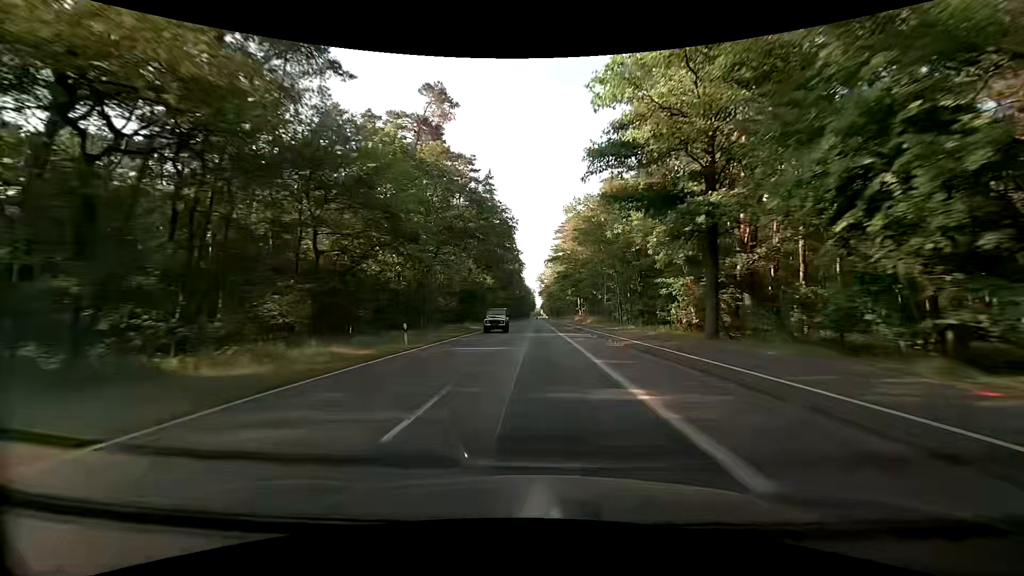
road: secondary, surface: asphalt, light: Day
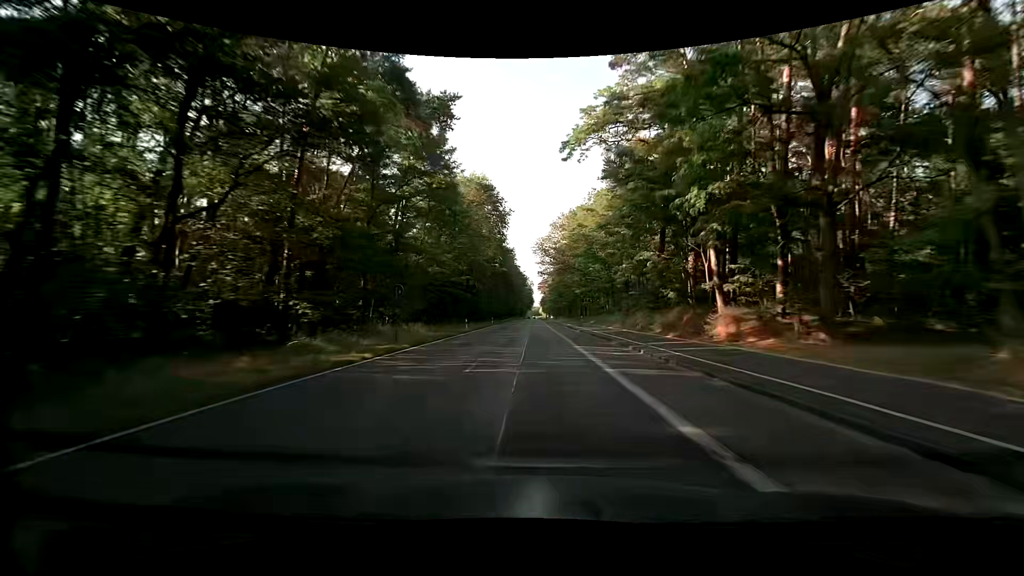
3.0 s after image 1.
(+0.2, +78.9) m; 0°
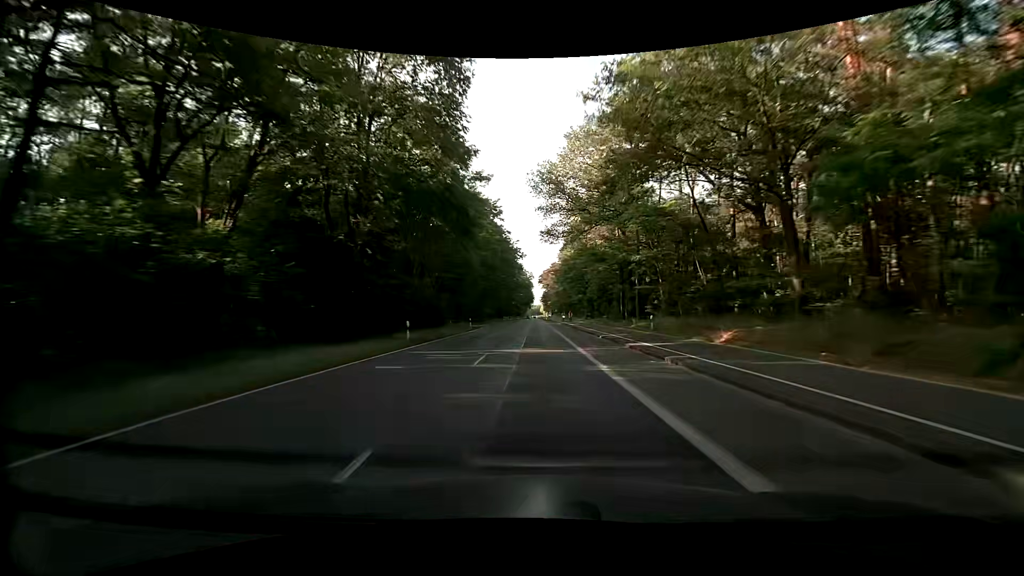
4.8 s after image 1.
(-0.1, +47.4) m; 0°
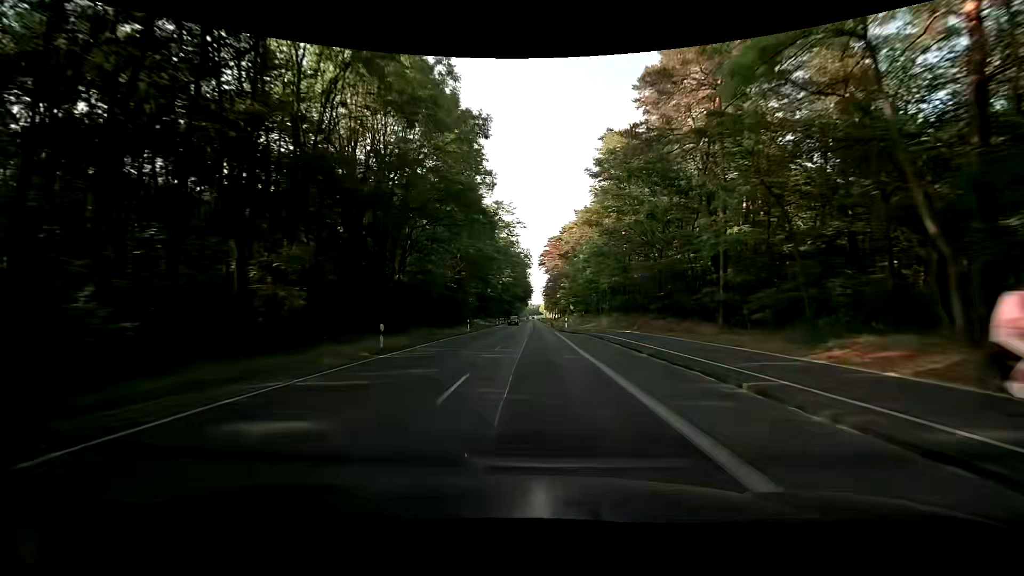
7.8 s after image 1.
(-0.4, +79.0) m; 0°
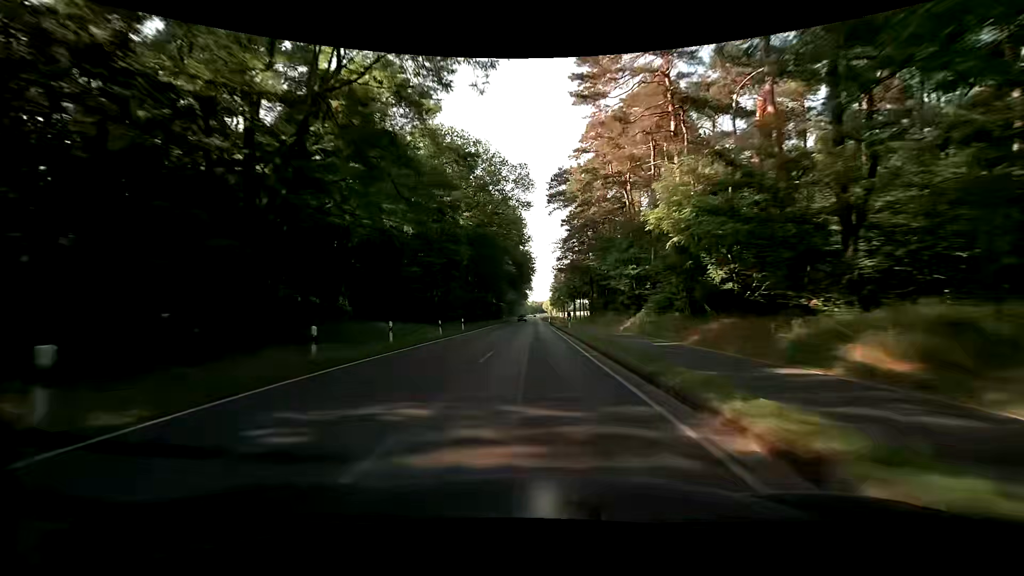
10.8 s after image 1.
(-0.6, +79.1) m; -1°
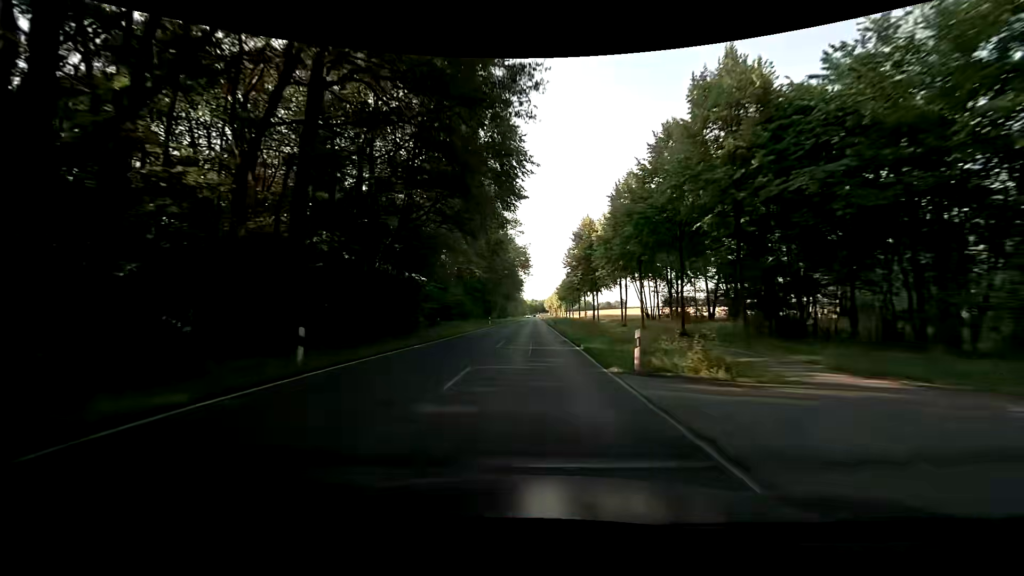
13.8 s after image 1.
(+0.4, +79.2) m; 0°
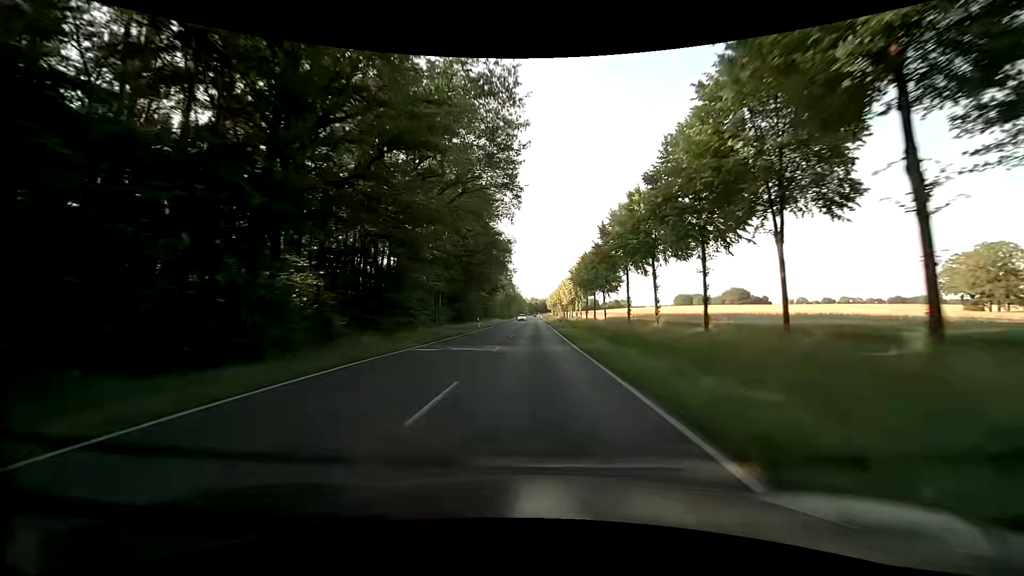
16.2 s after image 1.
(-0.4, +63.3) m; 0°
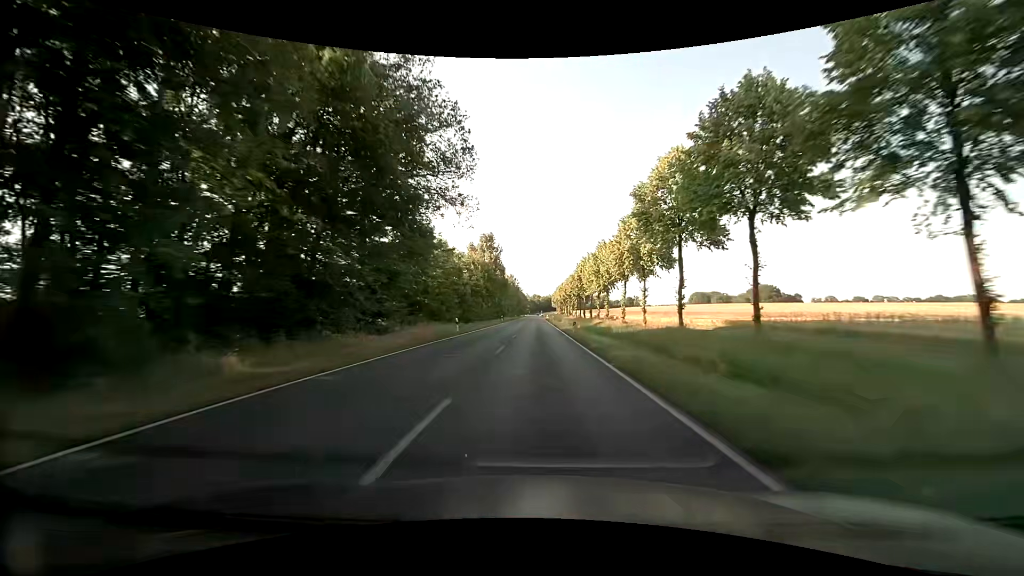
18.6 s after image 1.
(-0.2, +63.3) m; 0°
(0, +10) (0, +20) (0, +30) (0, +40) (0, +50) (0, +60) (0, +70) (0, +80) (+1, +90) (+1, +100) m
